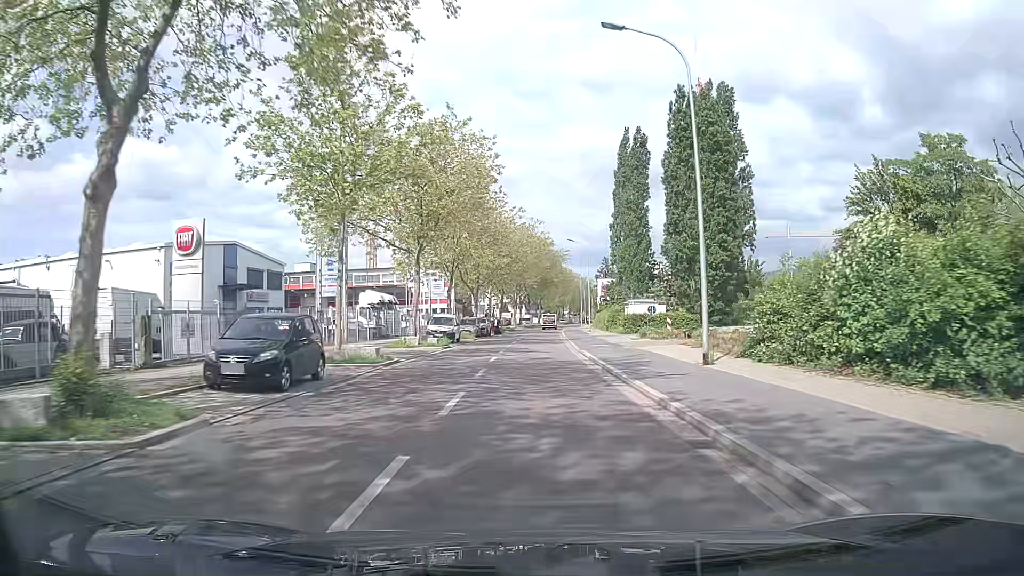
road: unclassified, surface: asphalt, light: Day
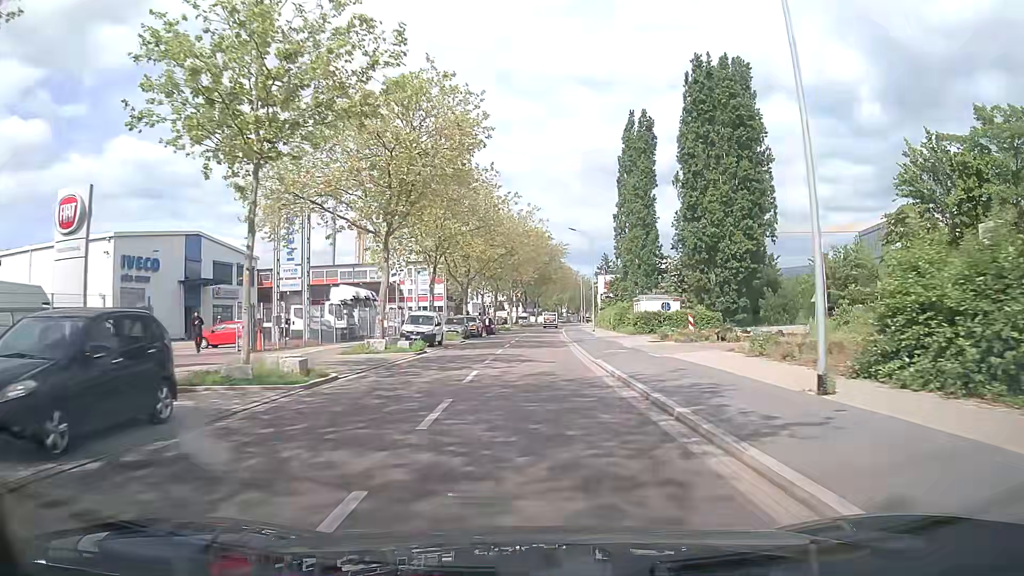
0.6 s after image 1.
(0.0, +7.4) m; +1°
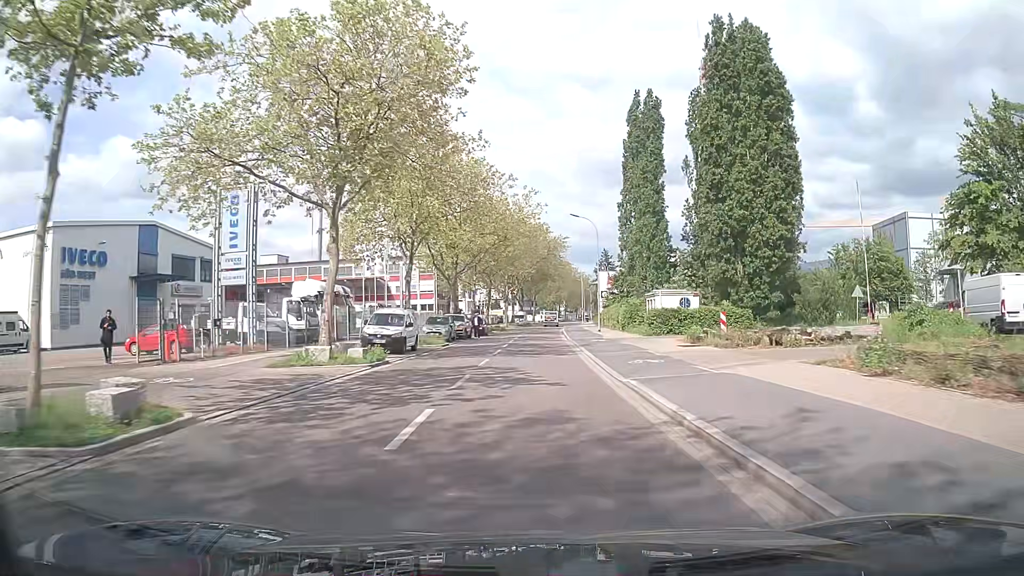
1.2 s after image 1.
(0.0, +7.4) m; 0°
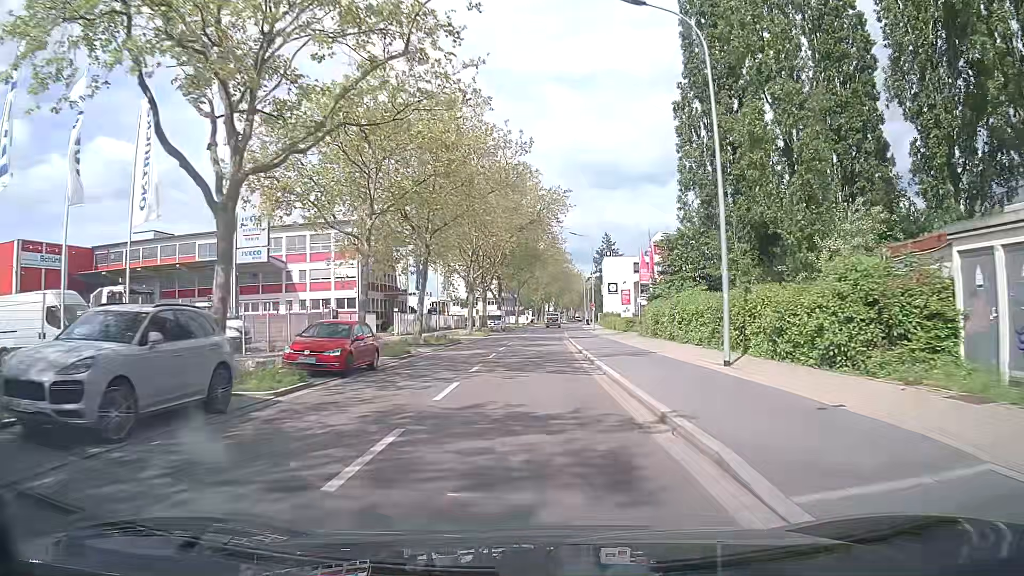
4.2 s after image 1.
(+0.4, +37.7) m; +1°
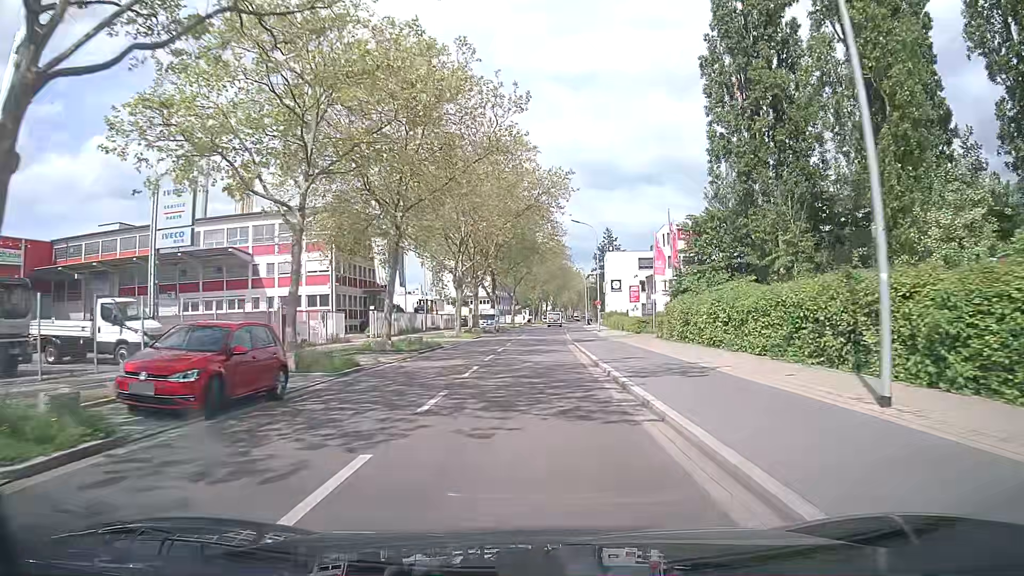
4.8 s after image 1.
(0.0, +7.6) m; 0°
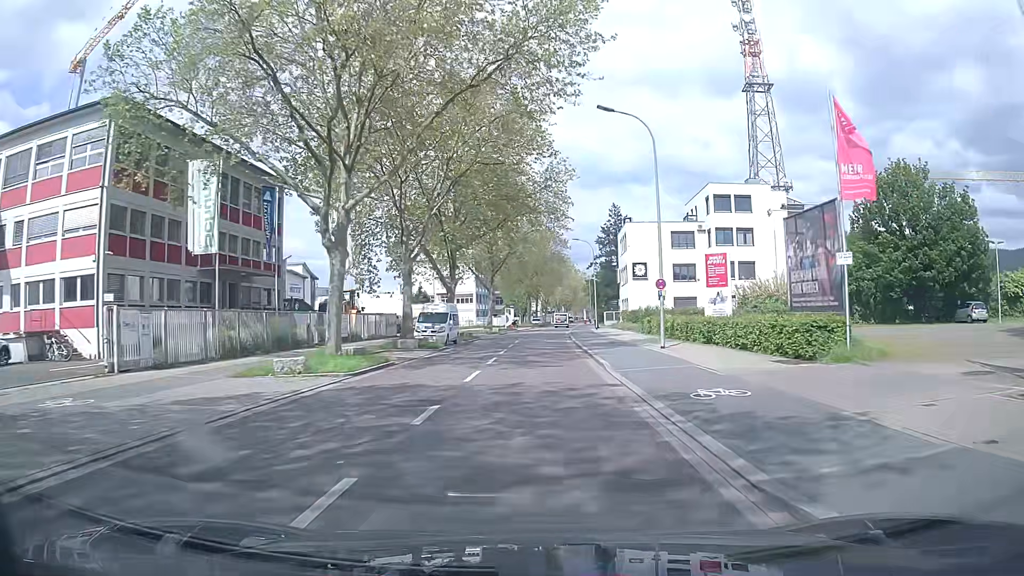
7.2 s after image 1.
(+0.5, +31.0) m; +1°
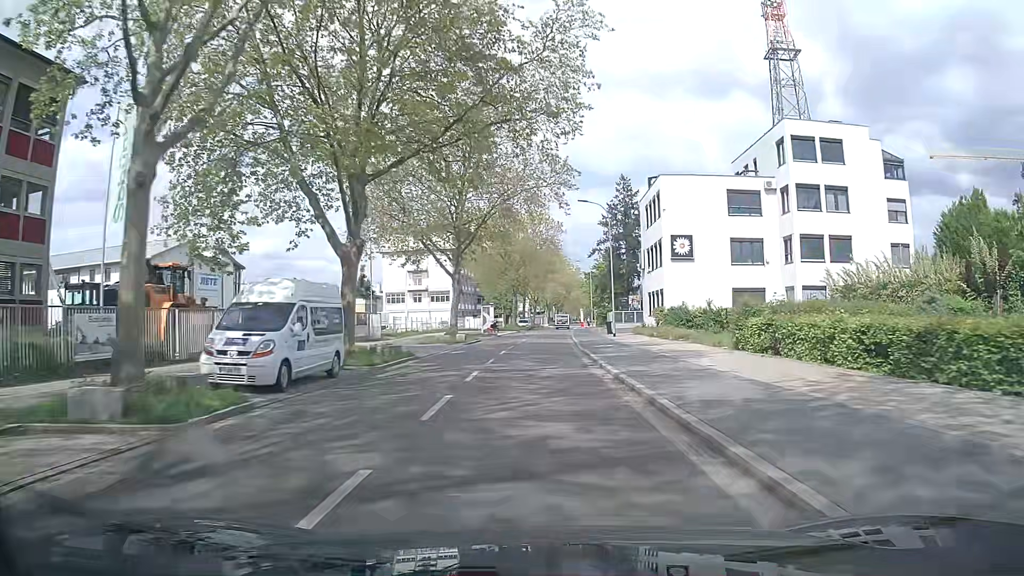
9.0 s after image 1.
(+0.6, +23.7) m; +2°
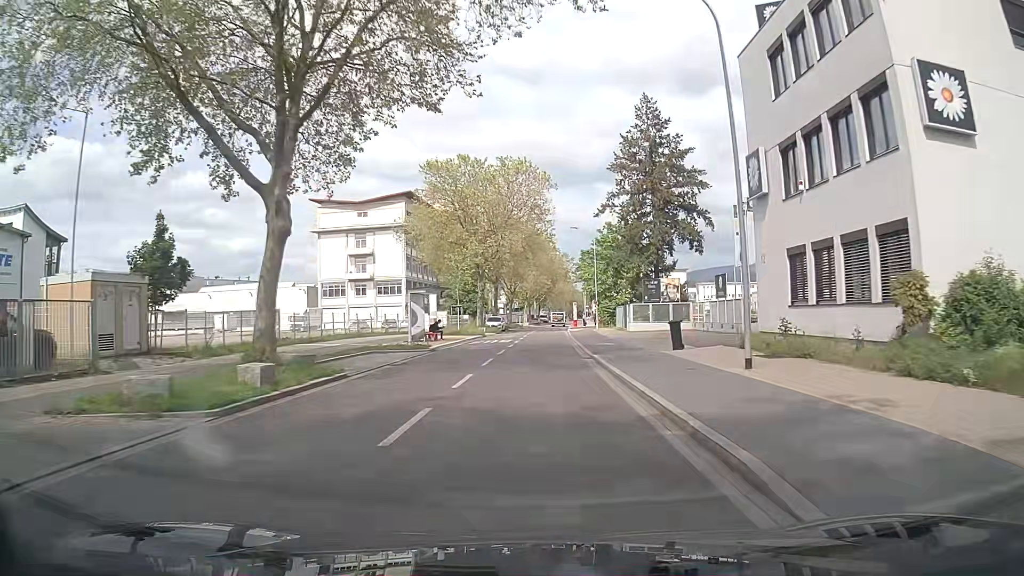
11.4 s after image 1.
(+0.6, +31.9) m; +2°
(0, +10) (0, +20) (+1, +30) (+1, +40) (+1, +50) (+2, +60) (+2, +70) (+3, +80) (+3, +90) (+4, +100) m
